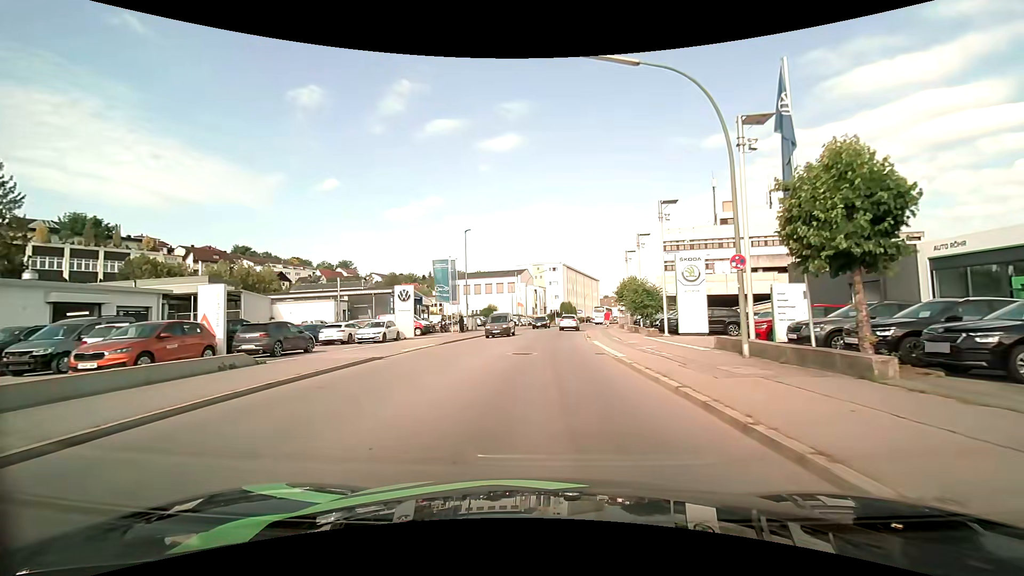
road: tertiary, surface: asphalt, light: Day
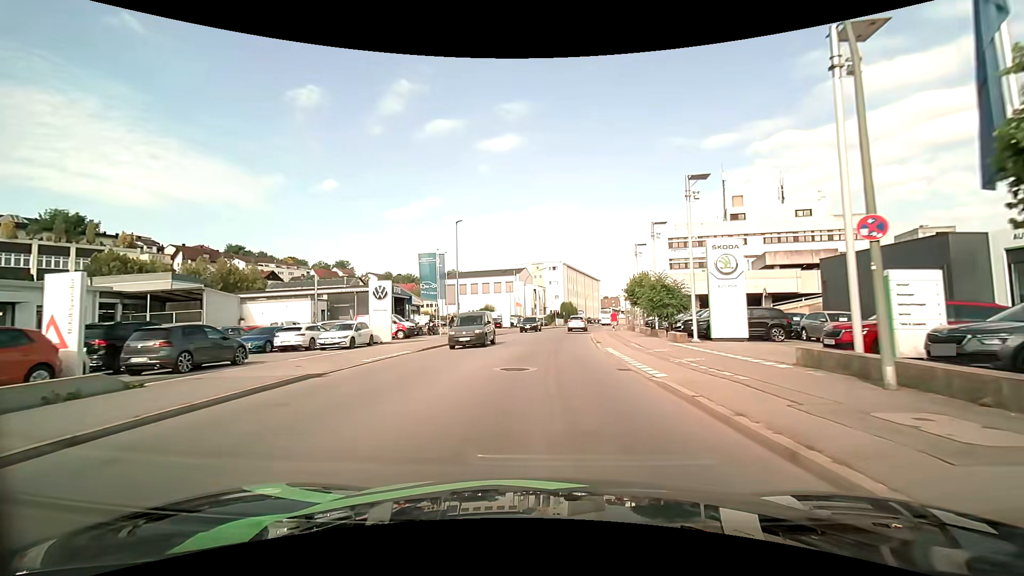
(0.0, +5.3) m; 0°
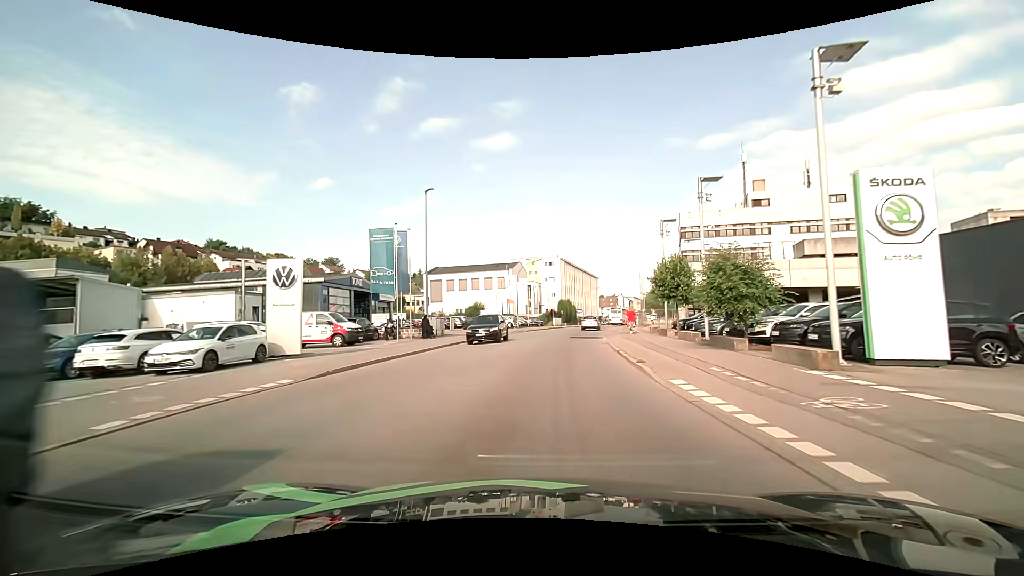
(+0.1, +11.1) m; +1°
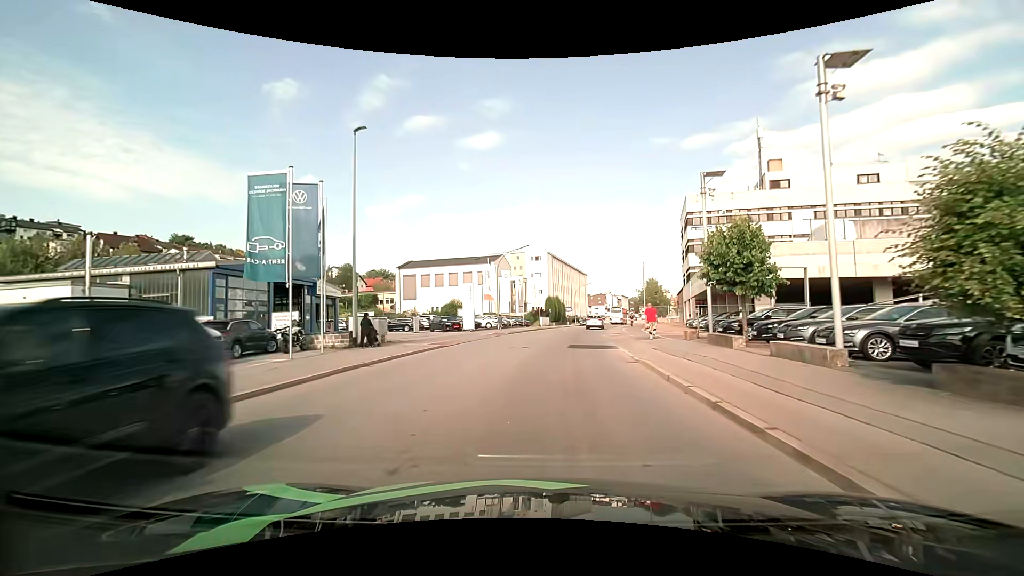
(+0.1, +11.3) m; +2°
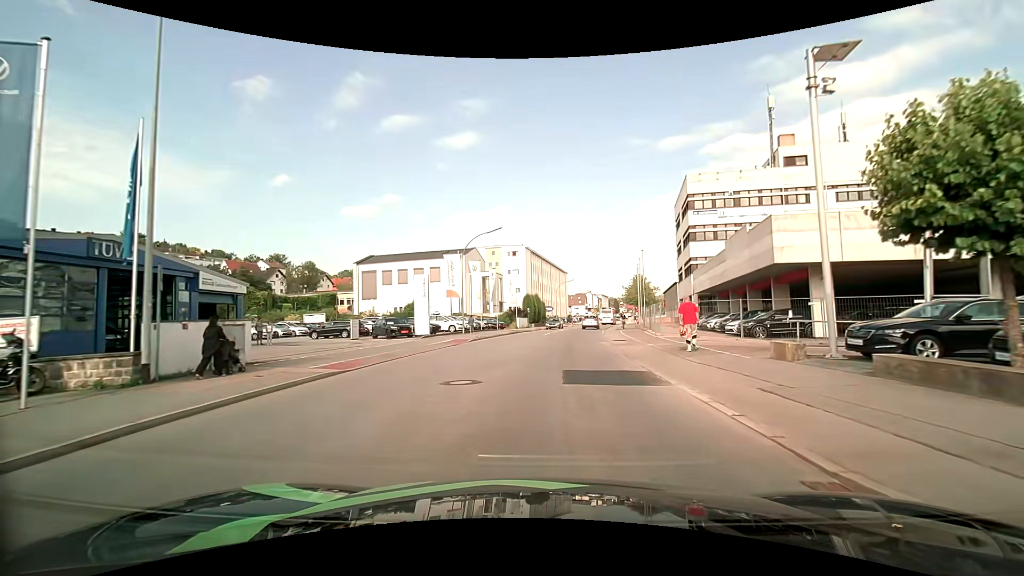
(+0.2, +11.1) m; +2°
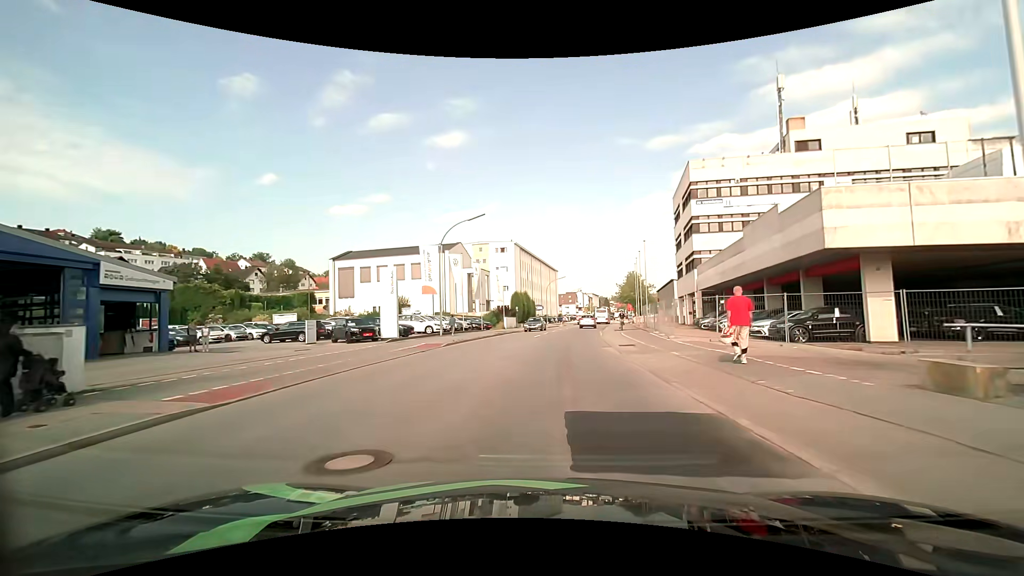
(+0.1, +5.5) m; +1°
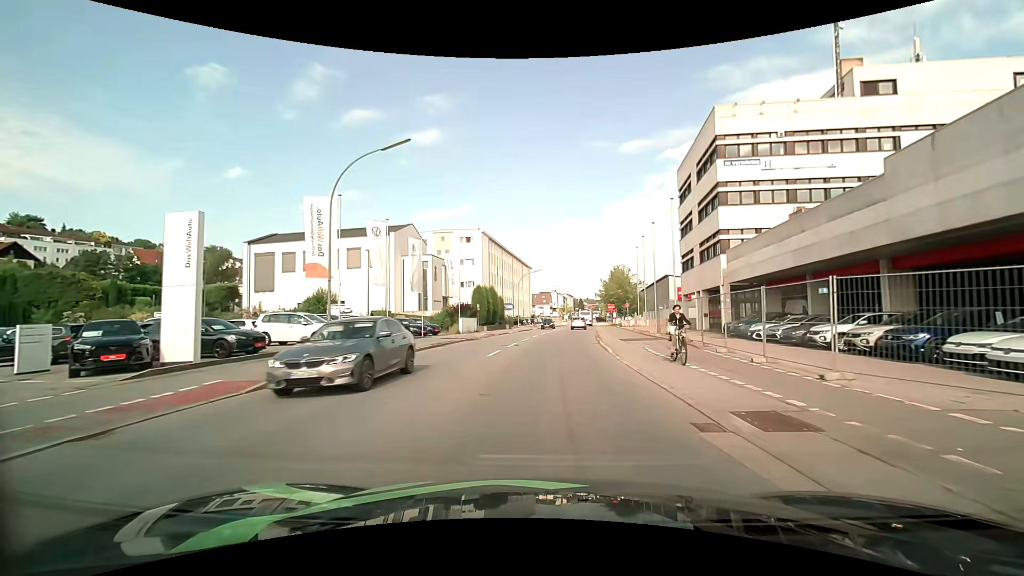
(+0.4, +15.9) m; +3°
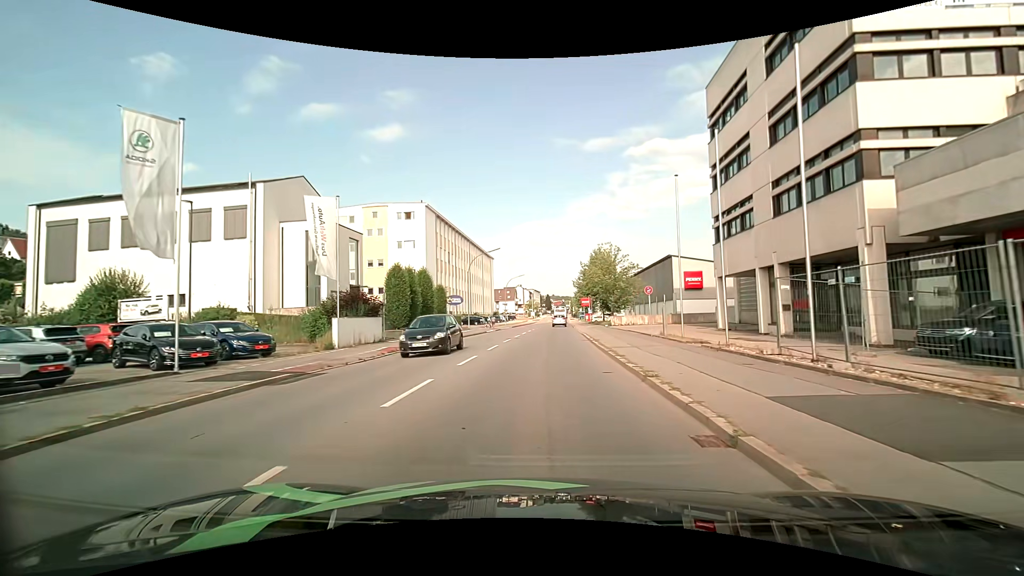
(+0.9, +21.6) m; +5°
(0, +10) (0, +20) (+1, +30) (+1, +40) (+1, +50) (+2, +60) (+2, +70) (+3, +80) (+3, +90) (+4, +100) m
